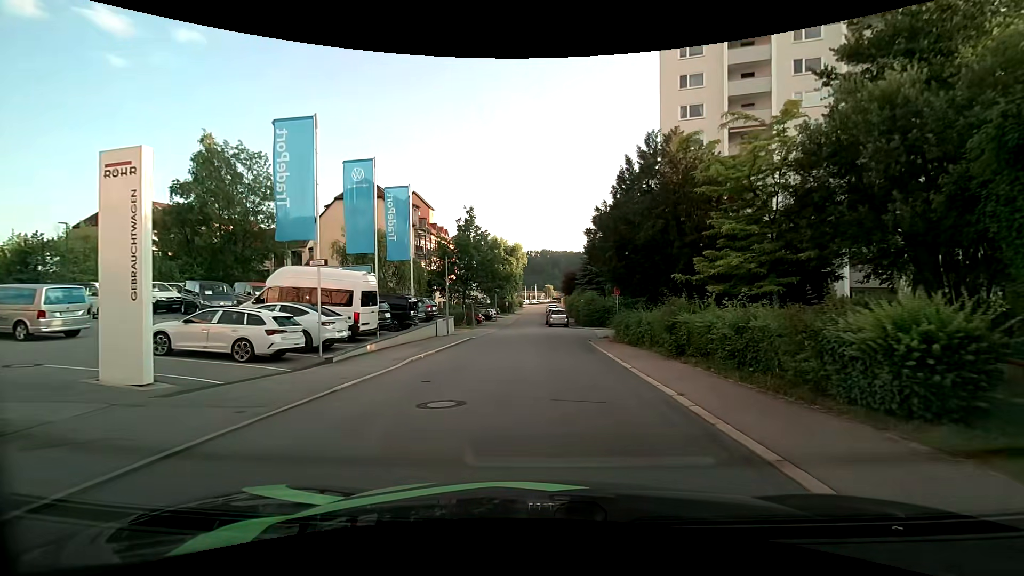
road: residential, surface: asphalt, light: Day
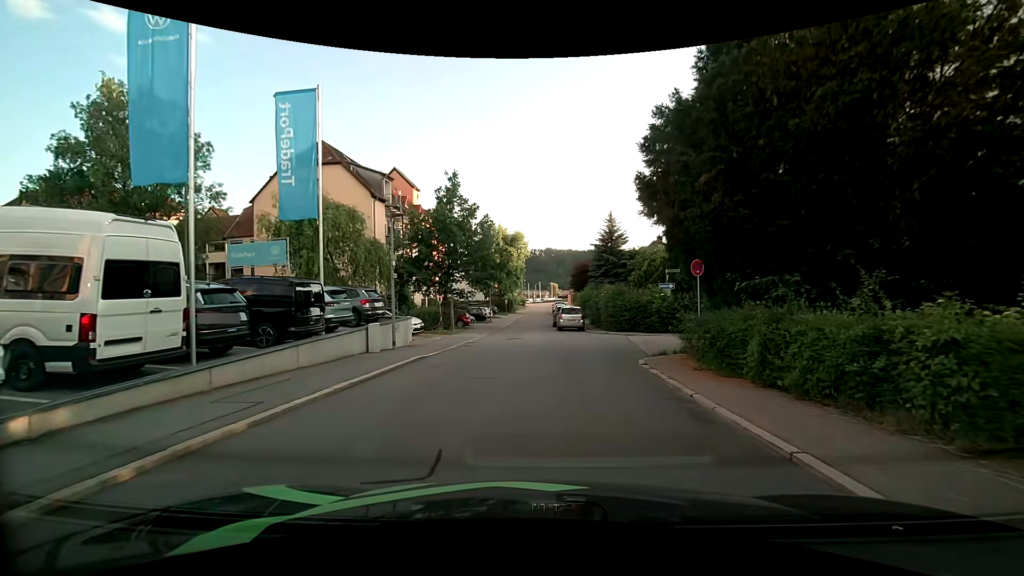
(-0.1, +11.9) m; 0°
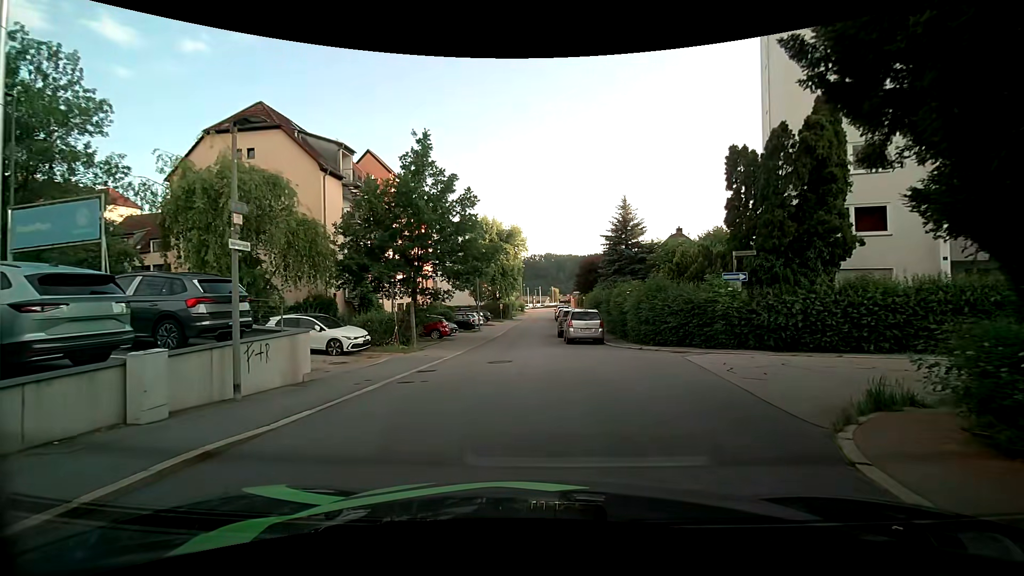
(-0.1, +9.4) m; -2°
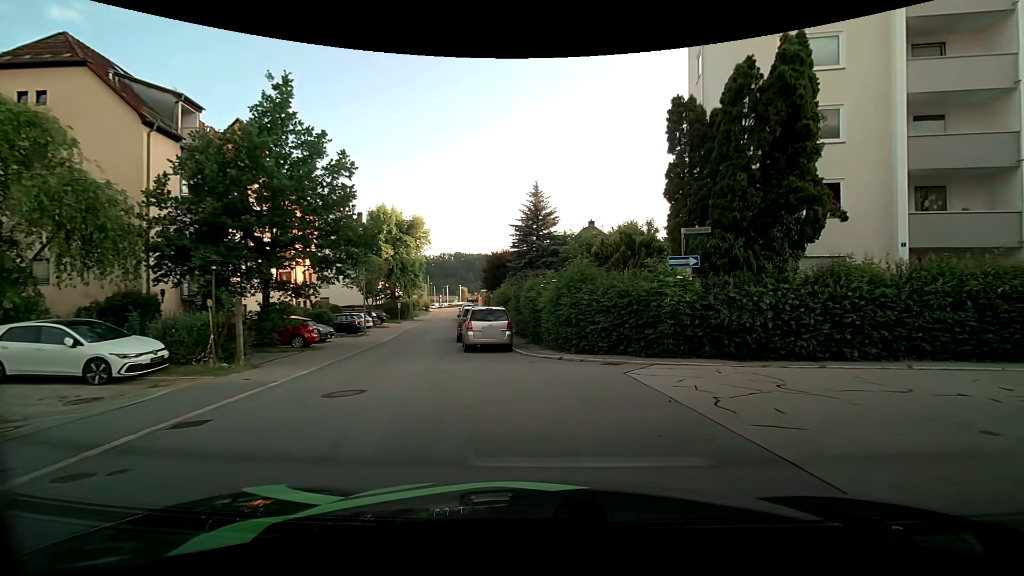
(+0.4, +5.5) m; +10°
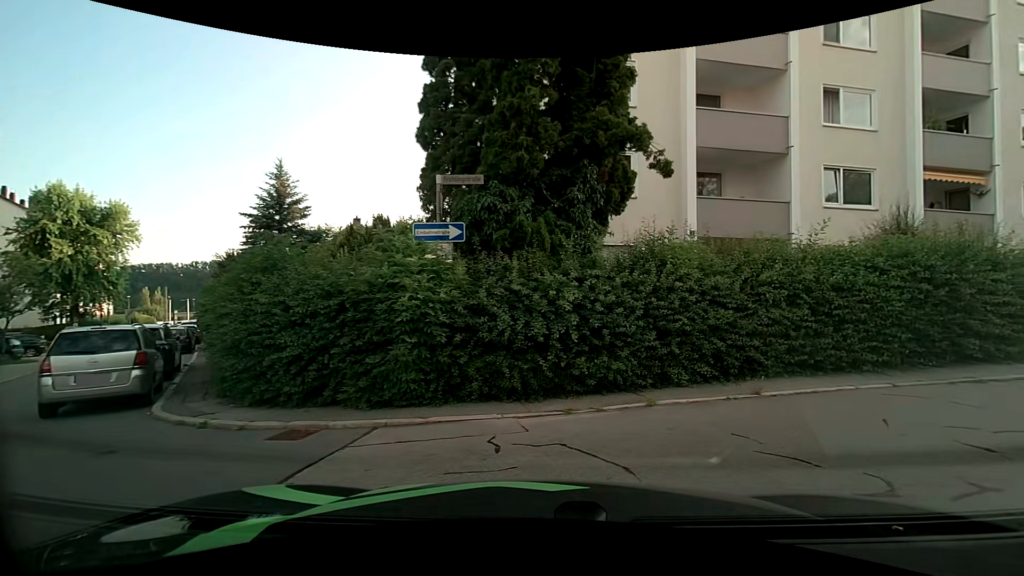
(+1.4, +6.3) m; +26°
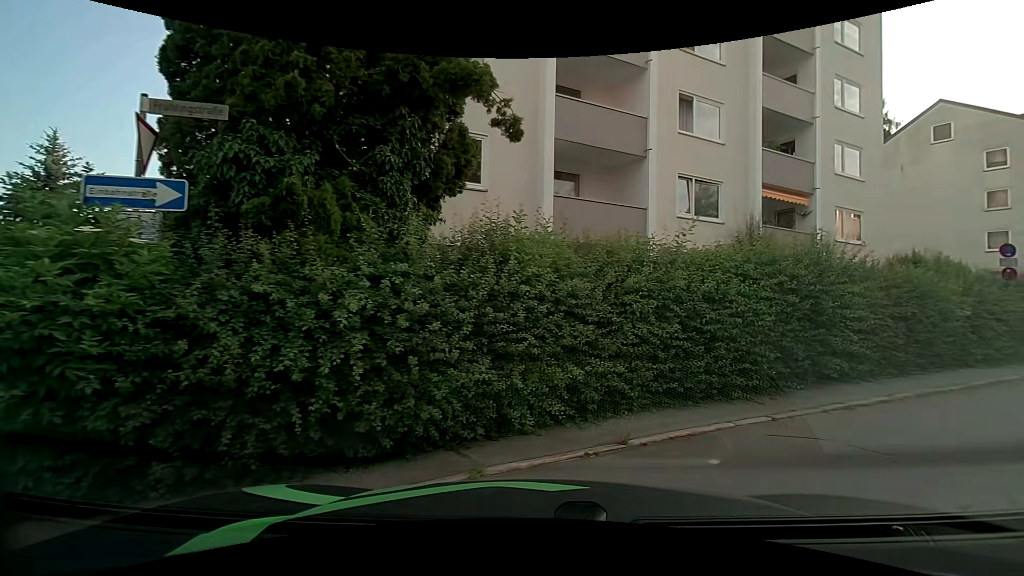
(+0.4, +2.8) m; +17°
